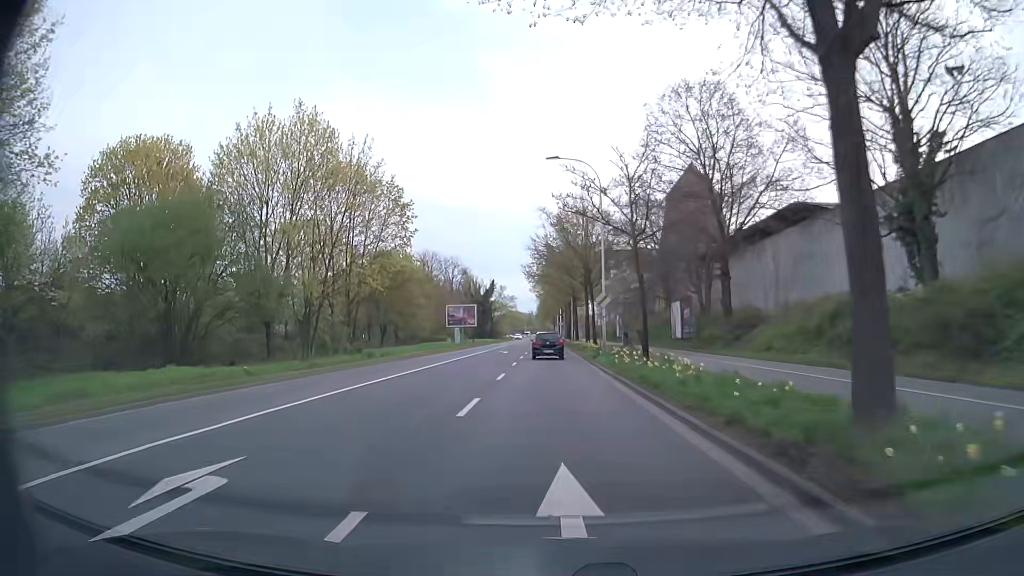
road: secondary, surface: asphalt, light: Day
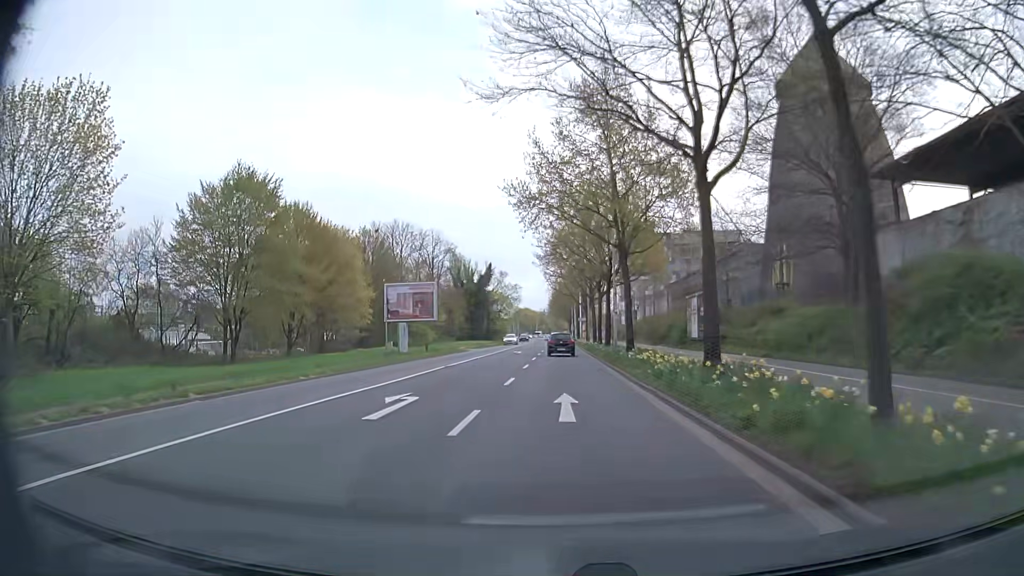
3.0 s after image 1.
(-0.4, +38.2) m; -1°
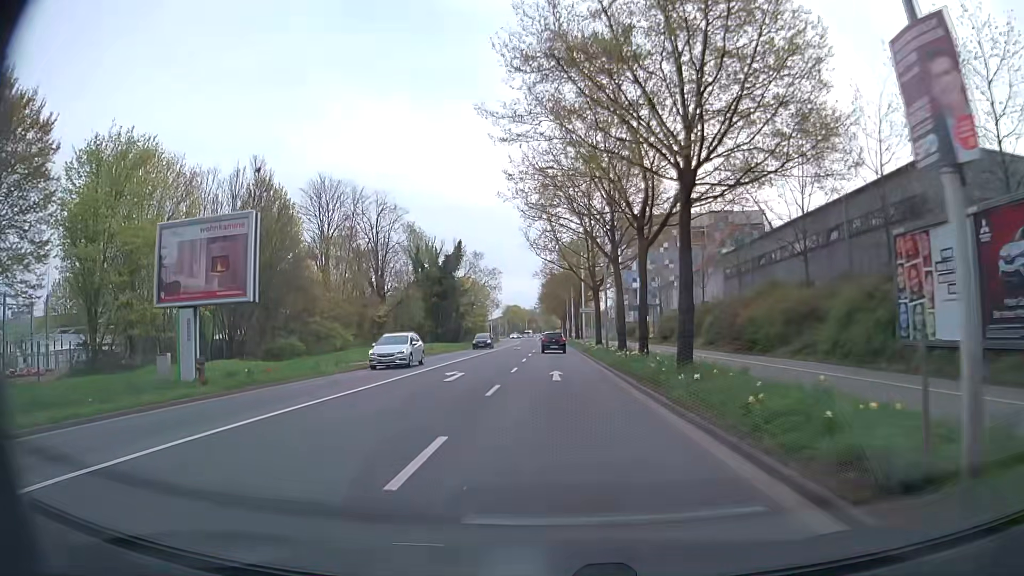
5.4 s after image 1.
(+0.4, +30.1) m; +1°
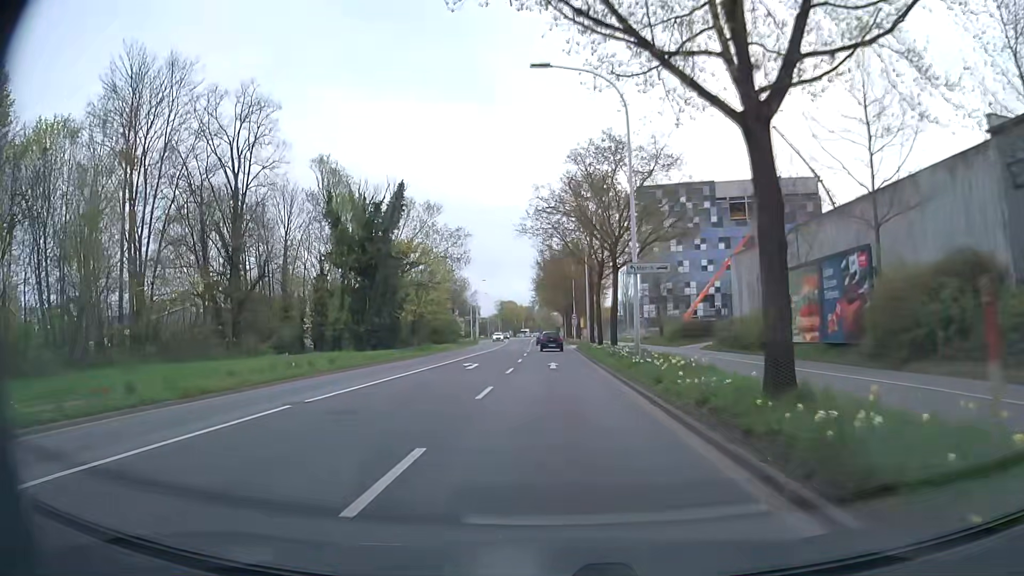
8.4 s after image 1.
(+0.2, +37.0) m; +1°
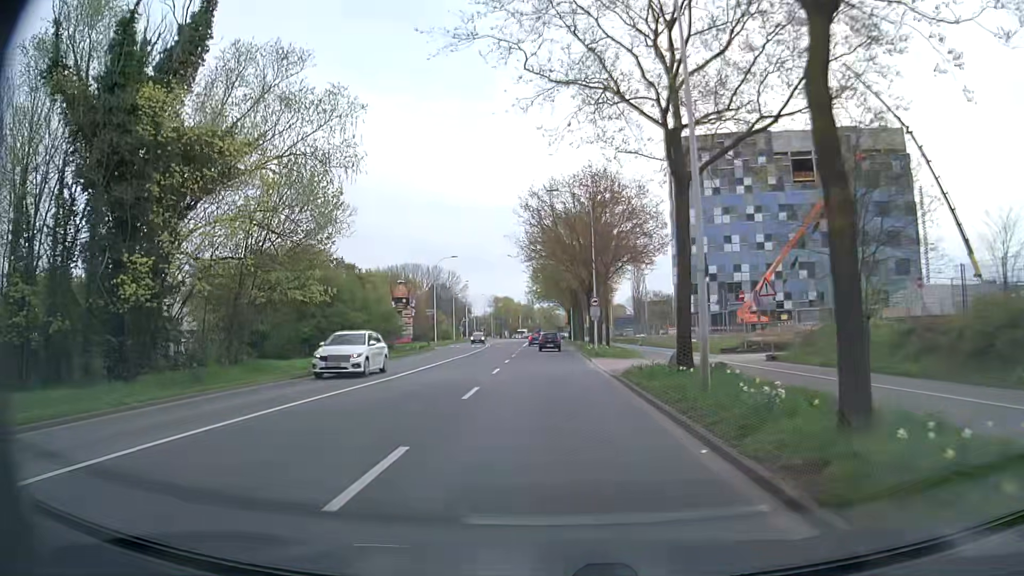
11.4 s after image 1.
(-0.3, +36.0) m; 0°
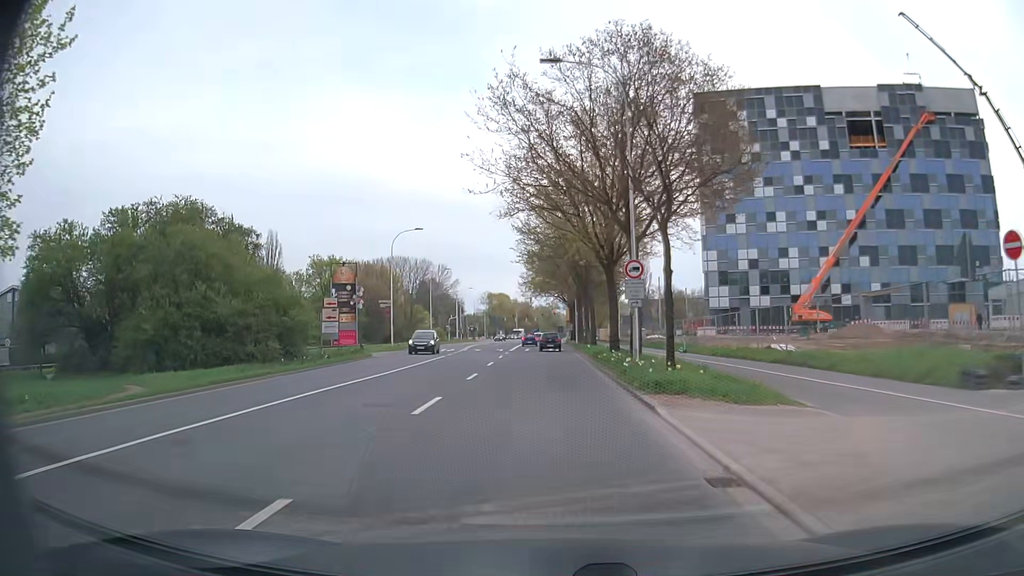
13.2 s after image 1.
(0.0, +20.7) m; 0°
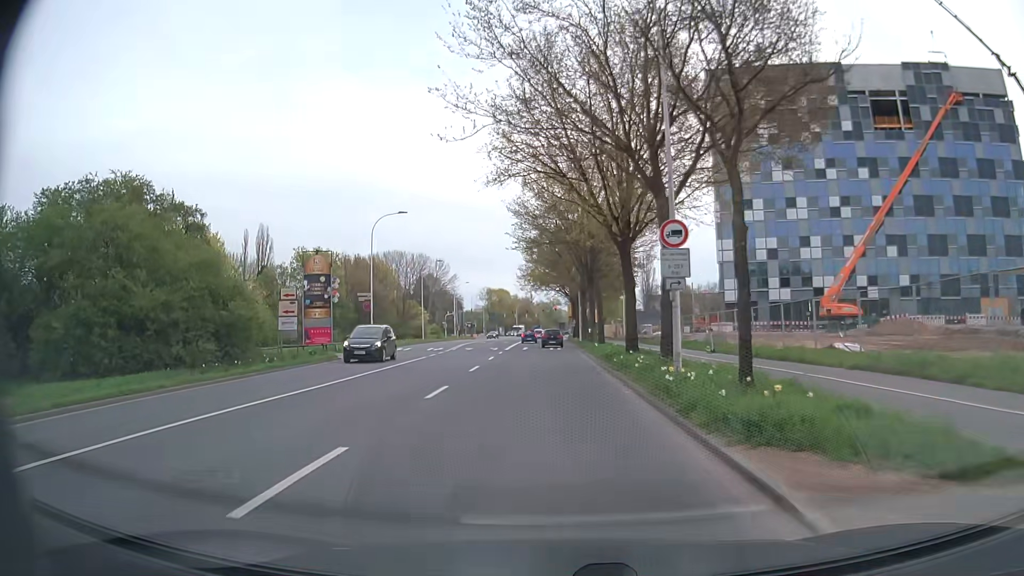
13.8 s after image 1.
(0.0, +6.7) m; 0°
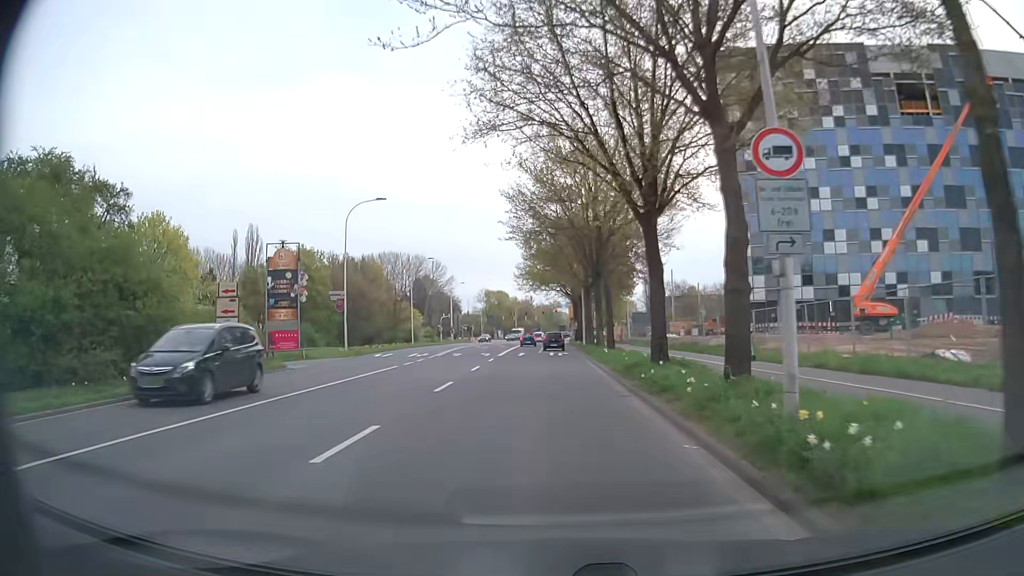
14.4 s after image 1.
(0.0, +6.6) m; 0°
